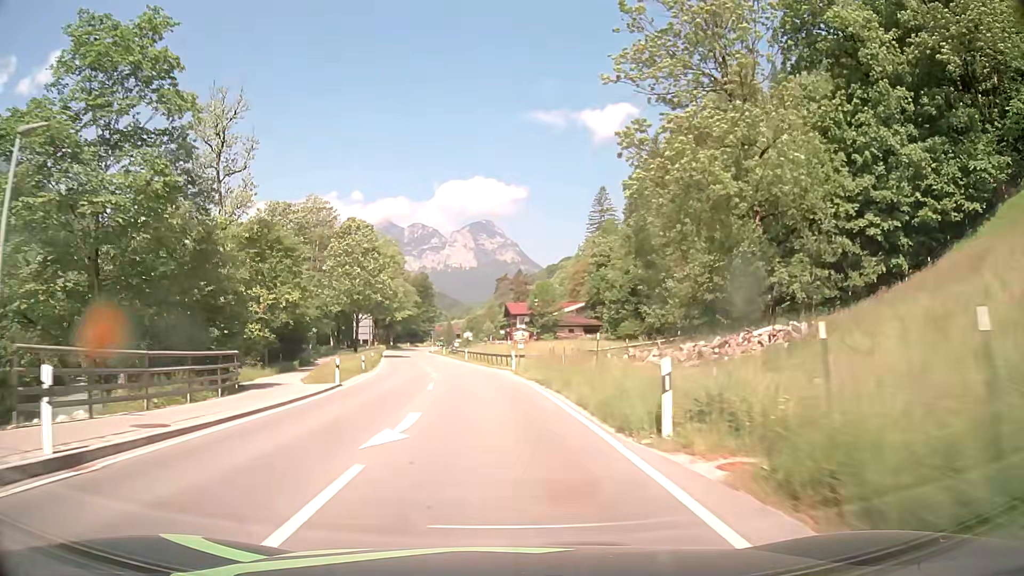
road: primary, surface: asphalt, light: Day
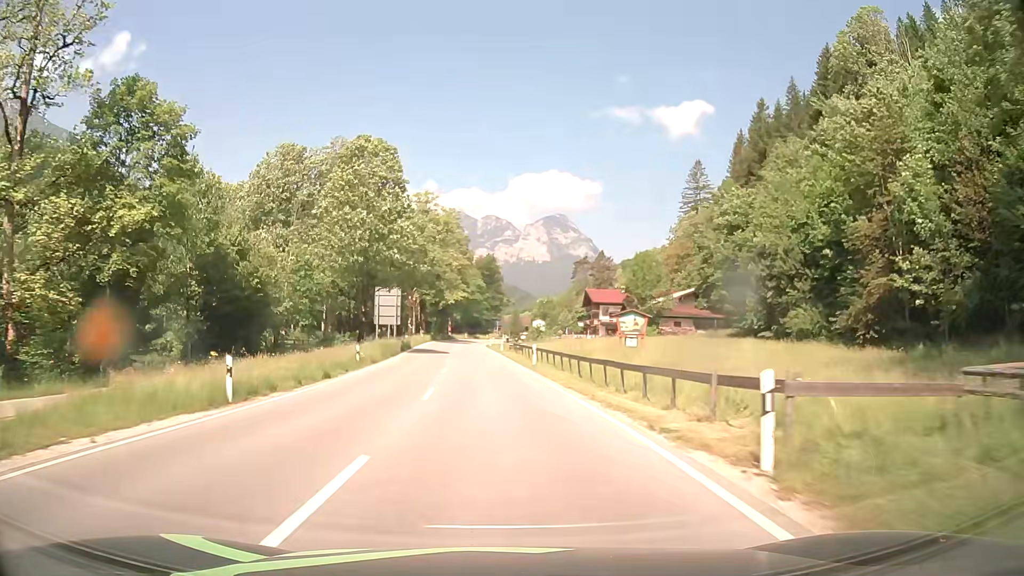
(-1.5, +29.8) m; -6°
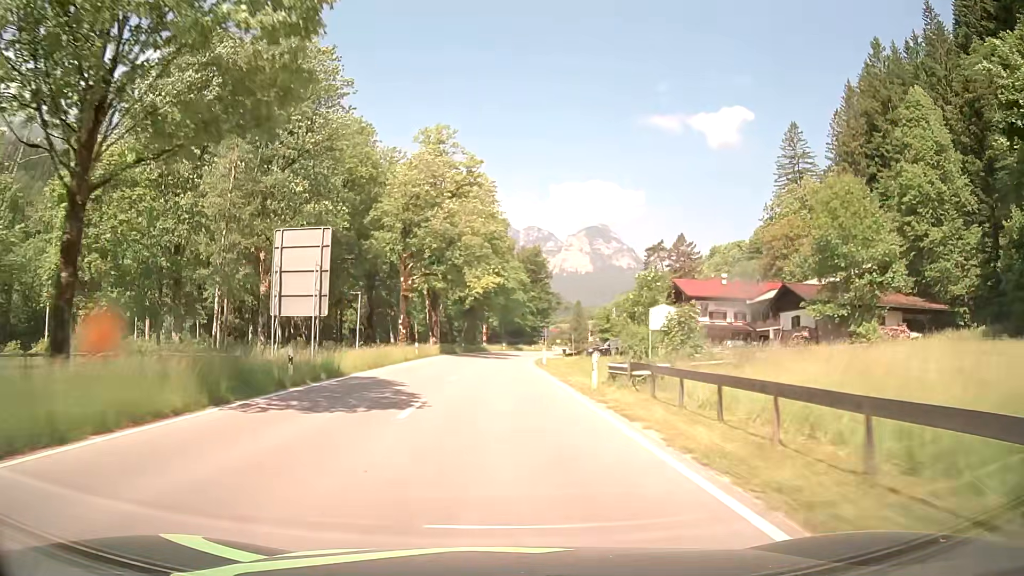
(-1.4, +40.5) m; -3°
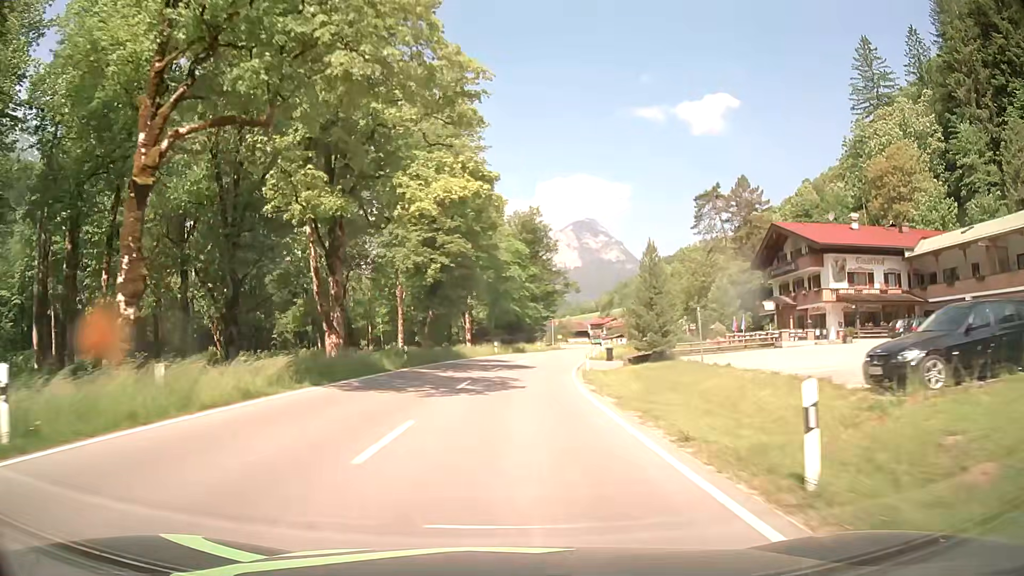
(-0.3, +40.5) m; 0°
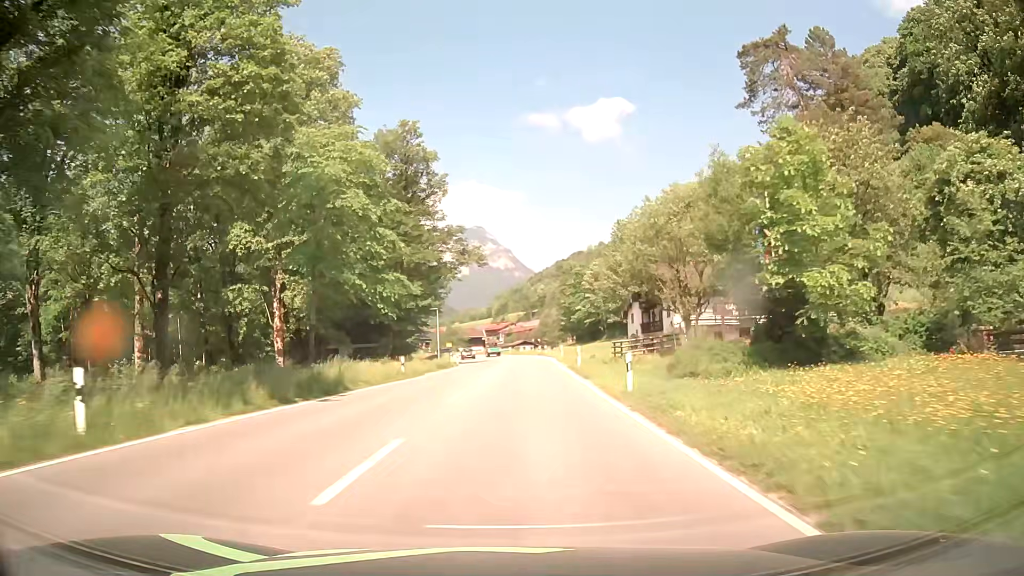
(+3.5, +49.5) m; +10°
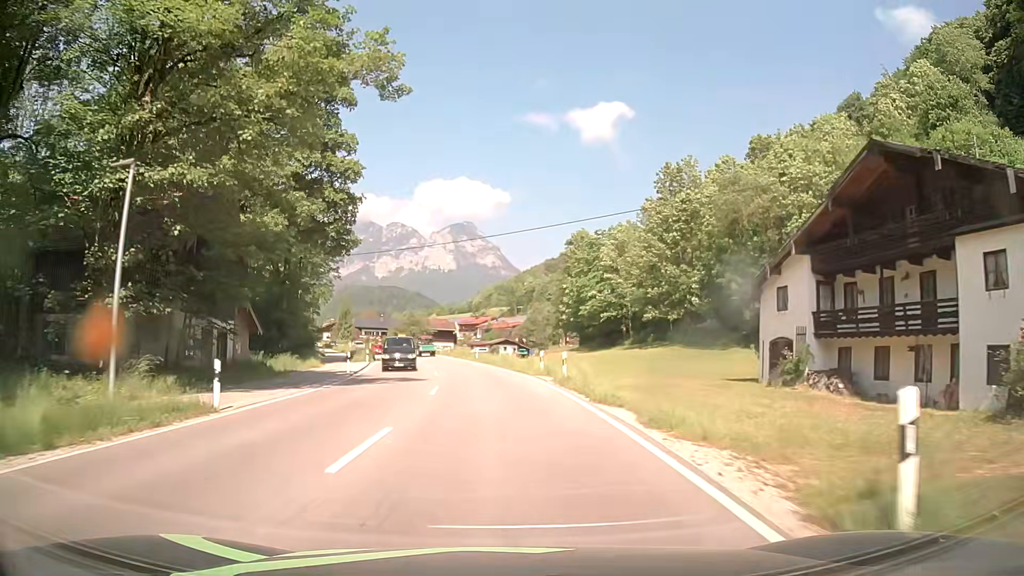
(+1.3, +46.3) m; +2°
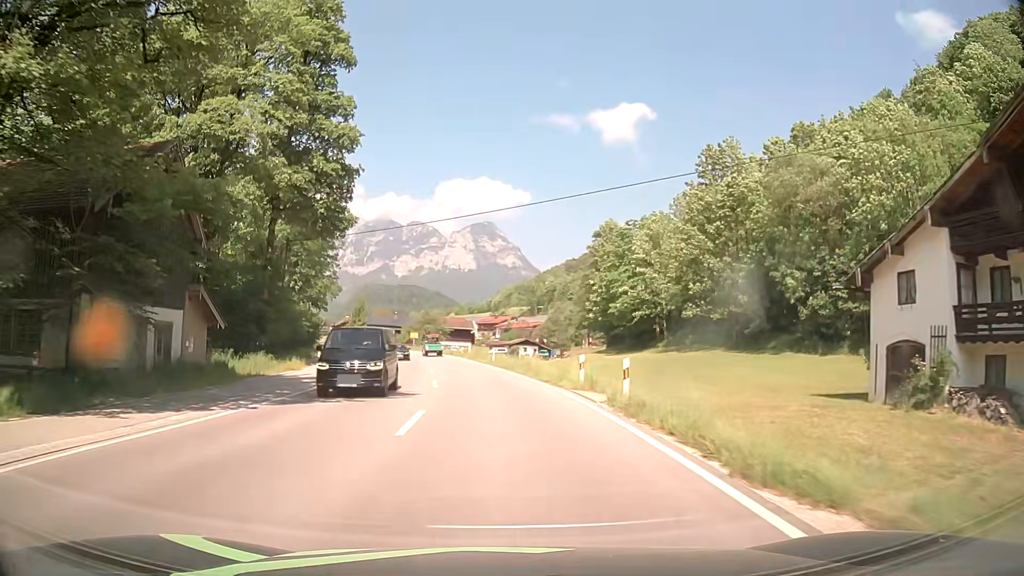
(-0.1, +8.8) m; -2°
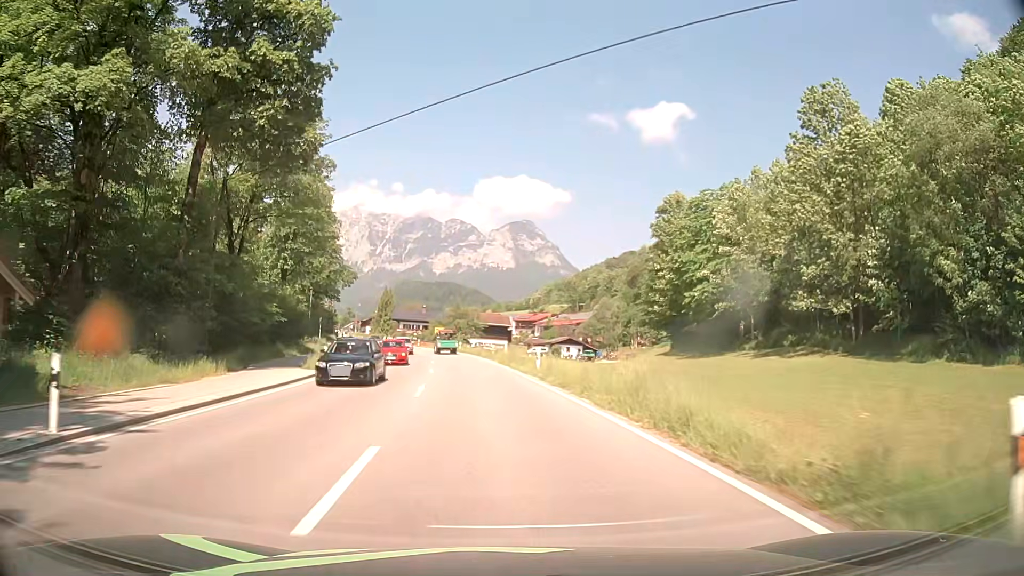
(-0.5, +17.8) m; -4°
(0, +10) (0, +20) (-1, +30) (-2, +40) (-3, +50) (-4, +60) (-6, +70) (-8, +79) (-10, +89) (-13, +99) m
